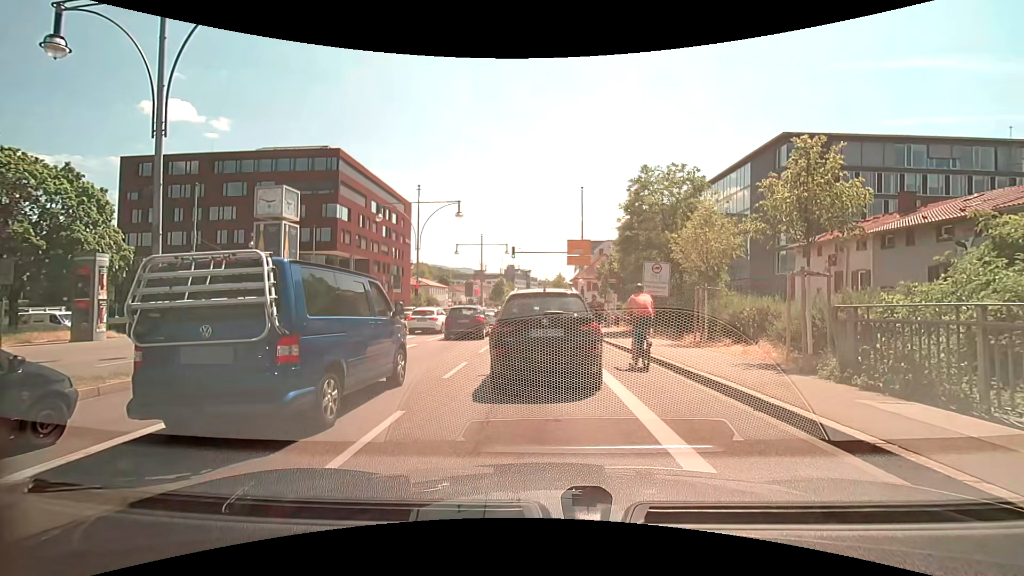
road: primary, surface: asphalt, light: Day
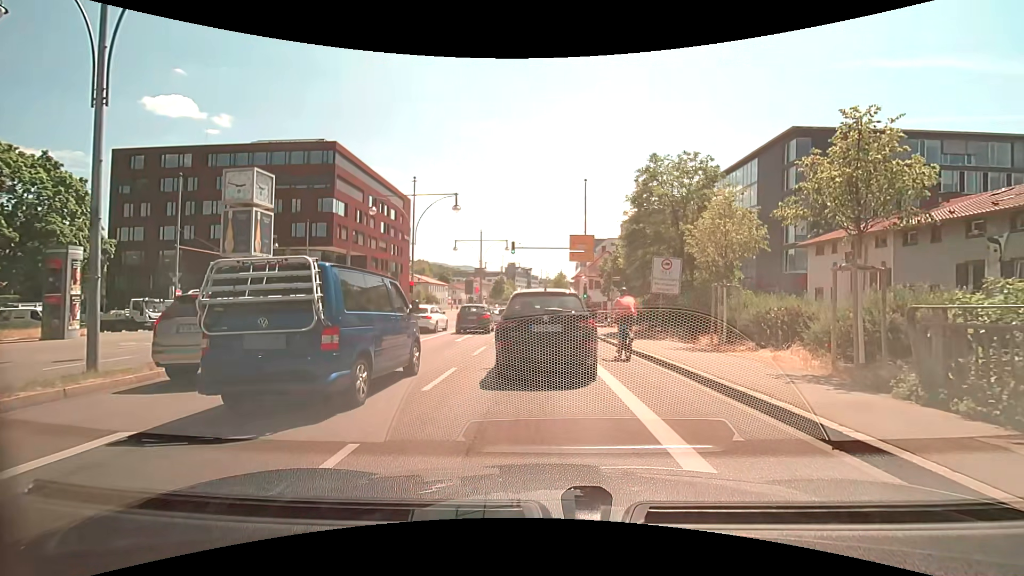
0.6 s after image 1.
(0.0, +1.8) m; -1°
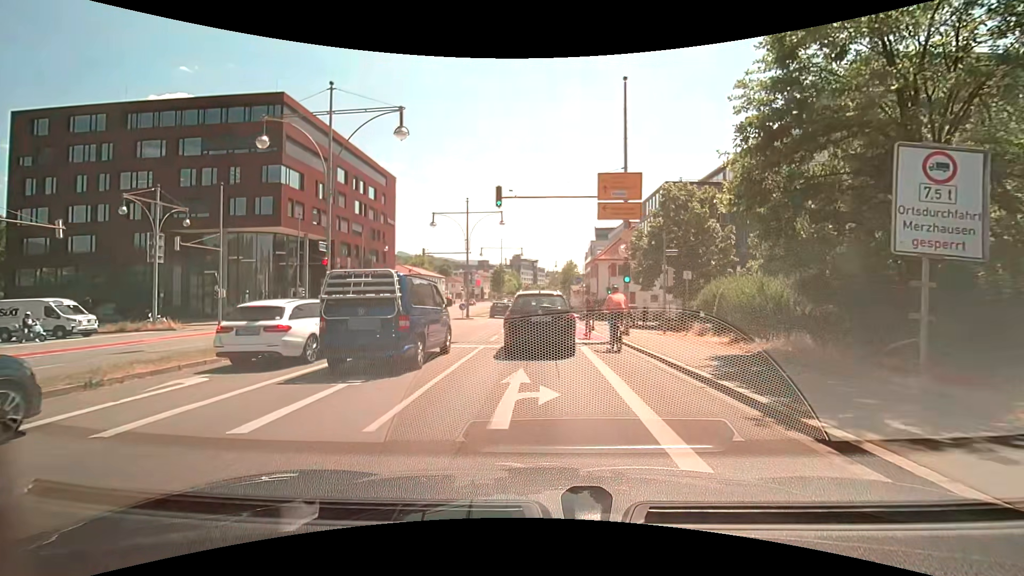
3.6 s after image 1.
(-0.1, +15.0) m; 0°
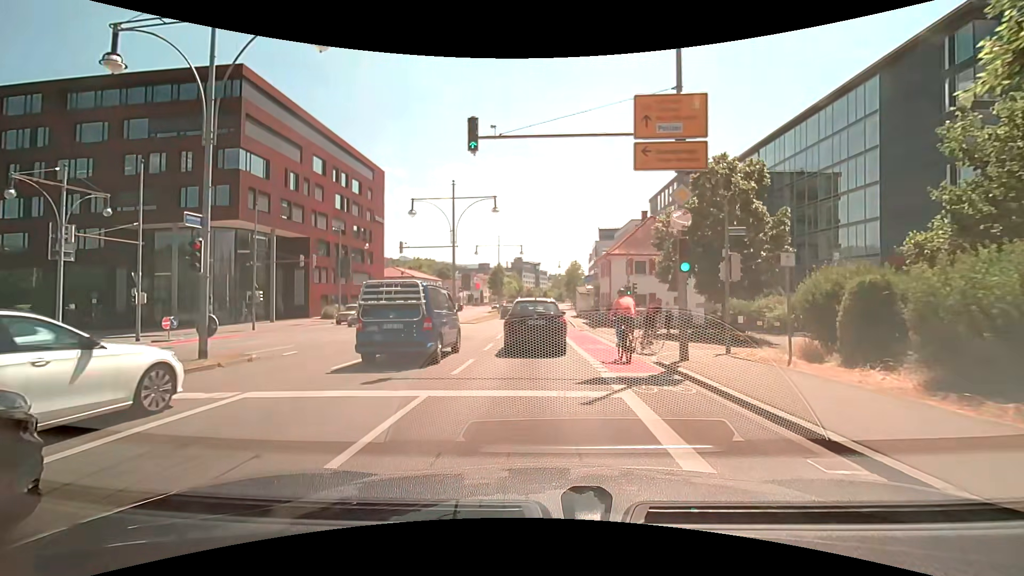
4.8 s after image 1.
(-0.1, +7.8) m; -1°
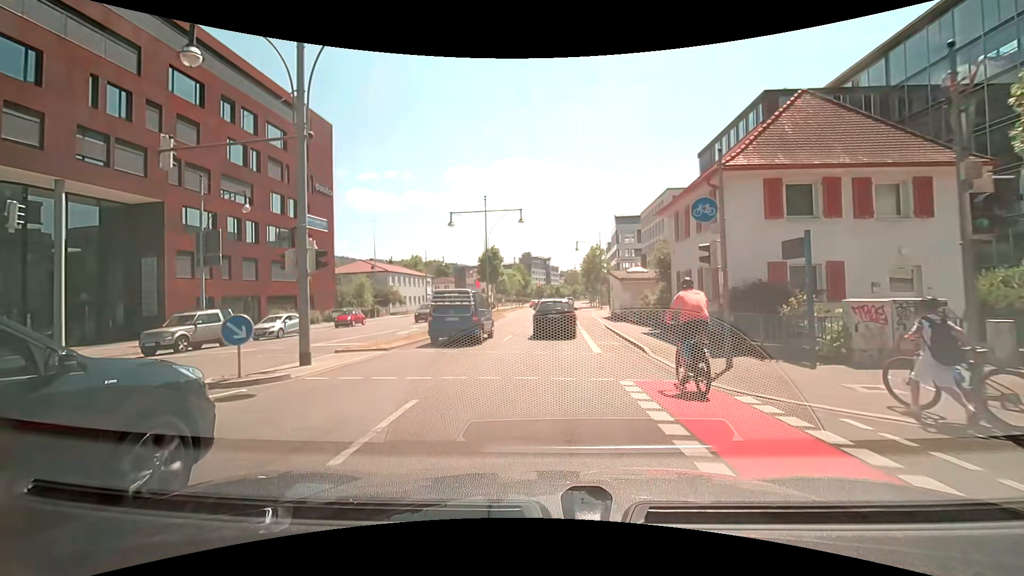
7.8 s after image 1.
(-0.2, +24.1) m; -1°
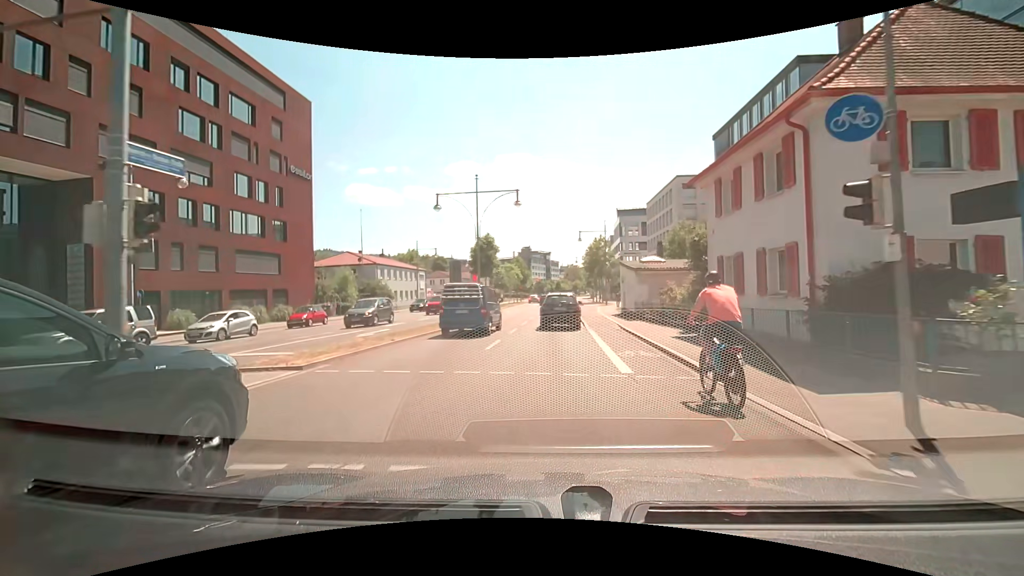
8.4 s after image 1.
(0.0, +5.5) m; 0°
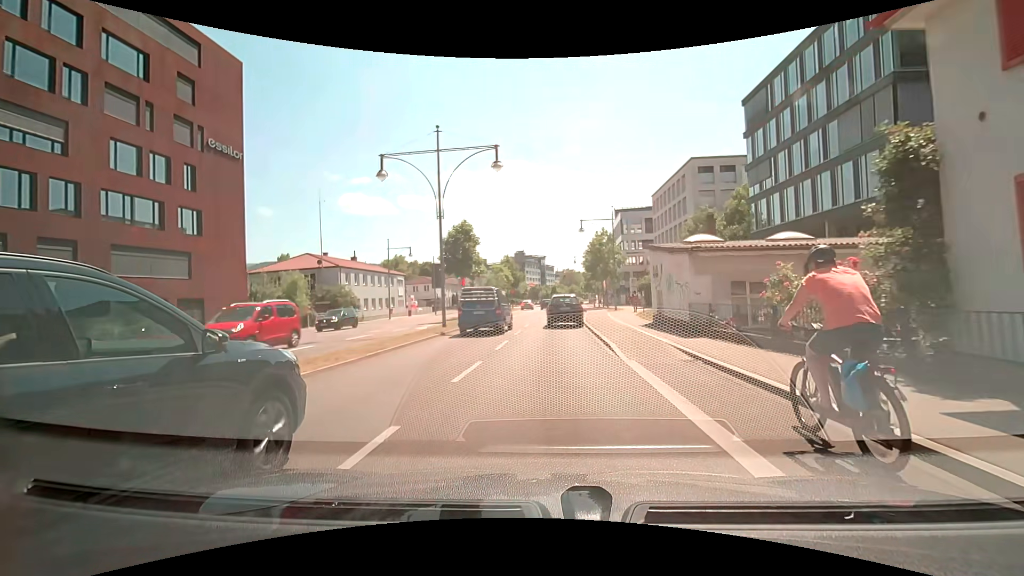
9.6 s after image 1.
(+0.1, +11.6) m; +1°
